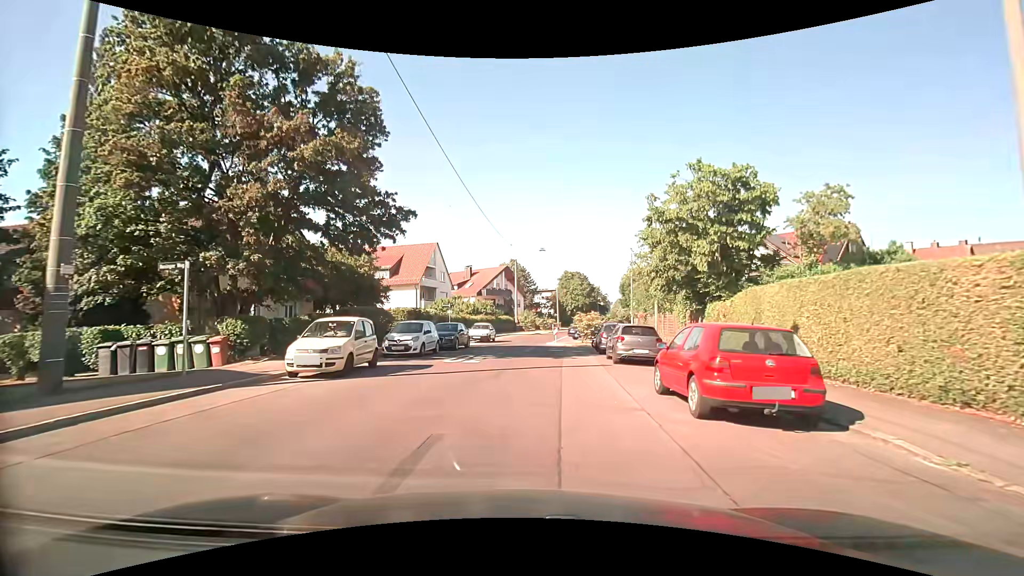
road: residential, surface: asphalt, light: Day
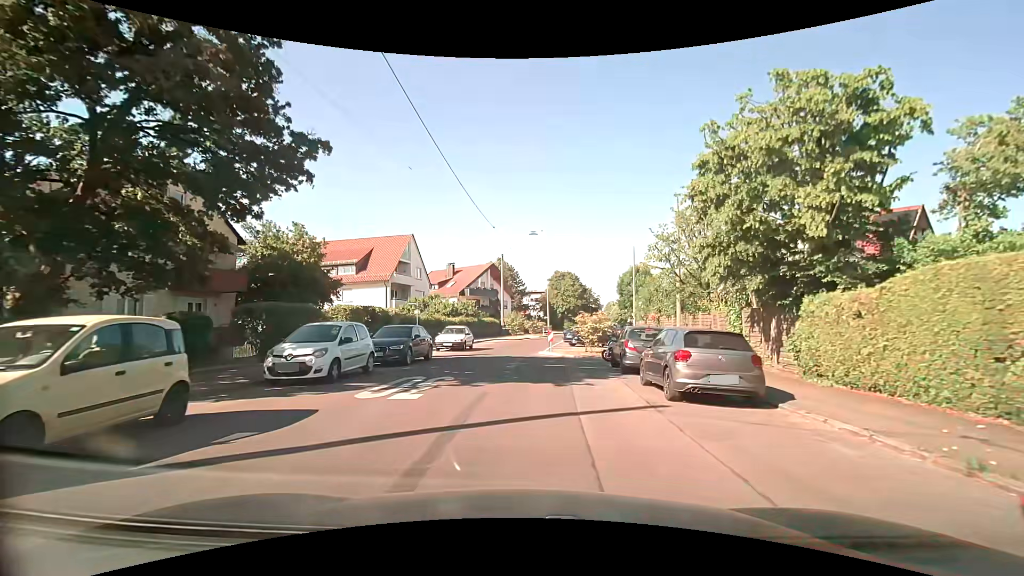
(+0.1, +8.1) m; +1°
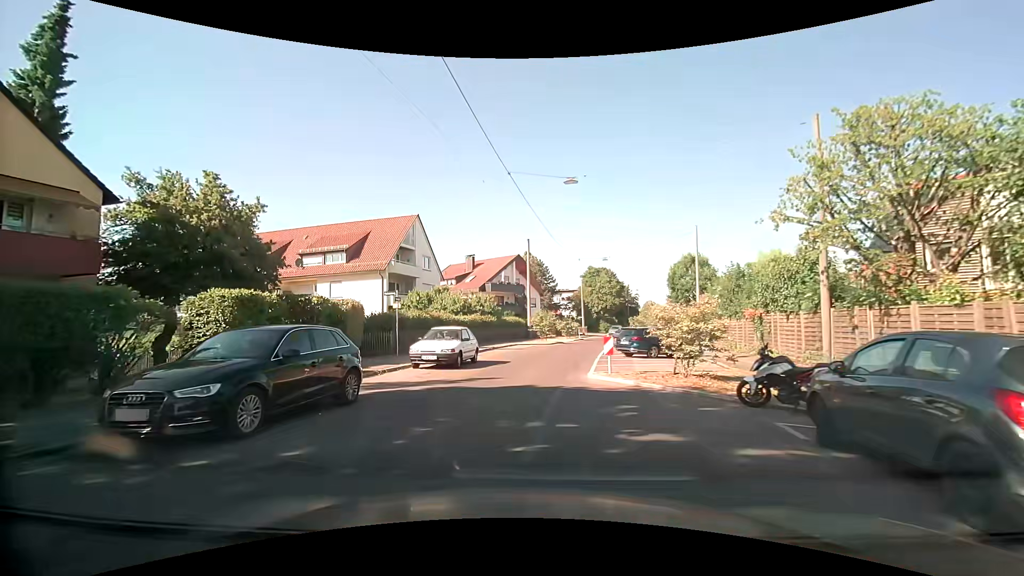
(+0.1, +11.1) m; -3°
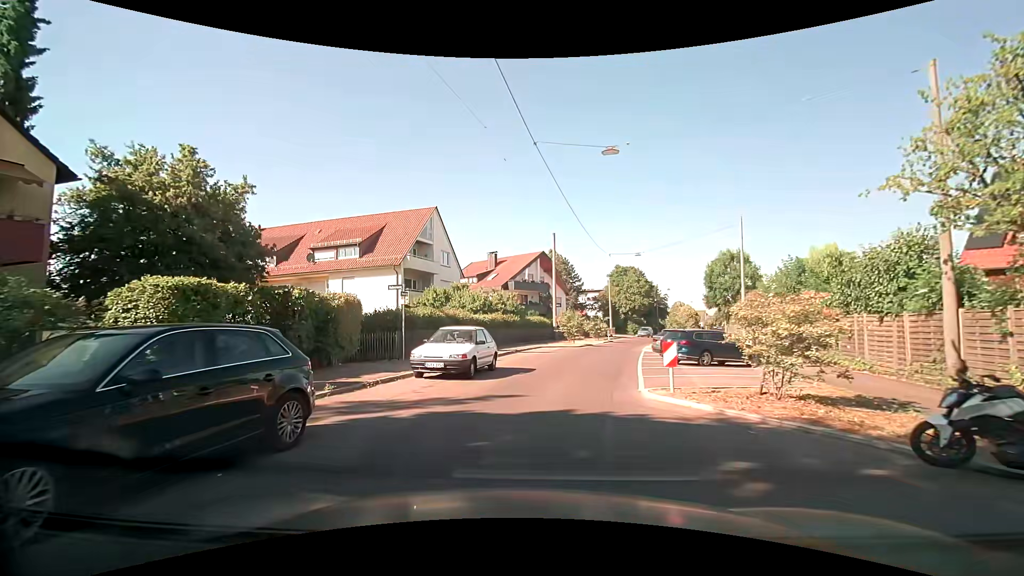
(-0.1, +3.4) m; -3°
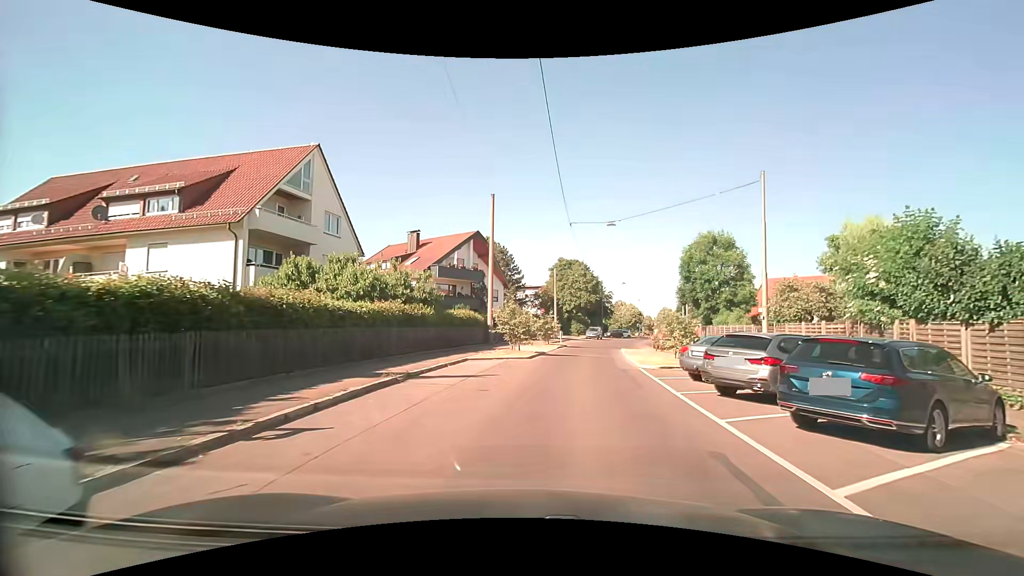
(+0.5, +13.9) m; +7°
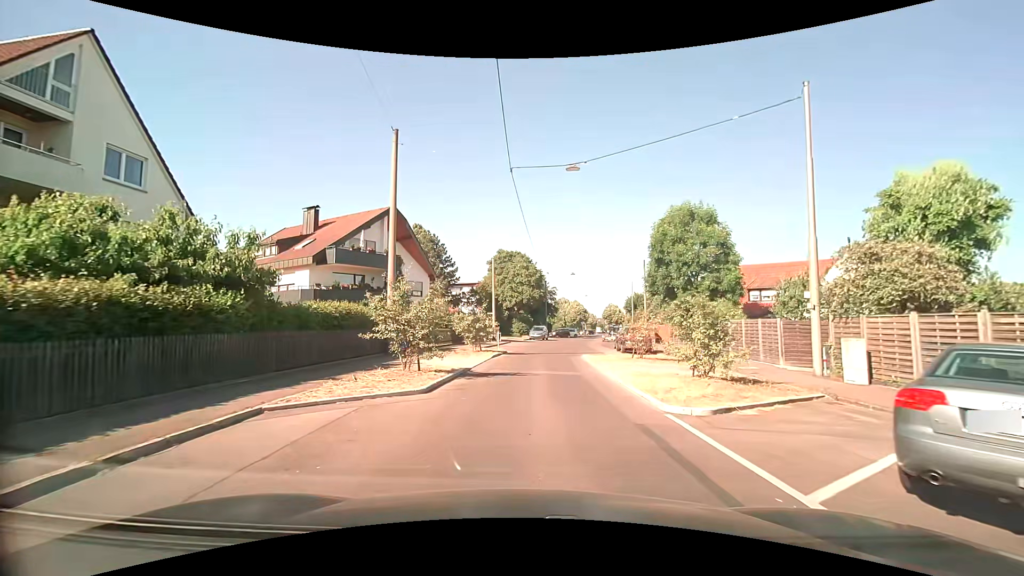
(+0.8, +10.9) m; +8°
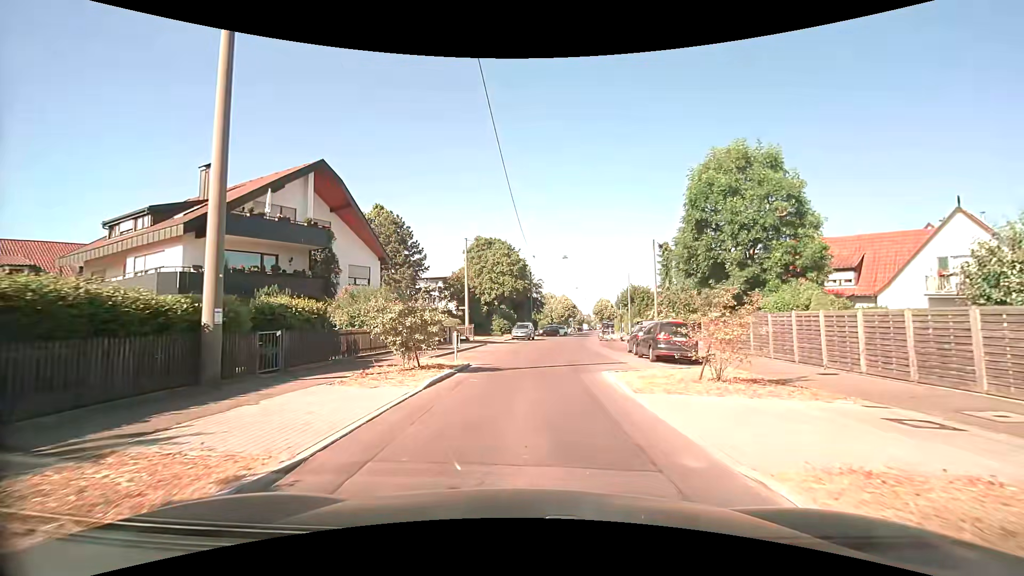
(+0.2, +11.4) m; +1°
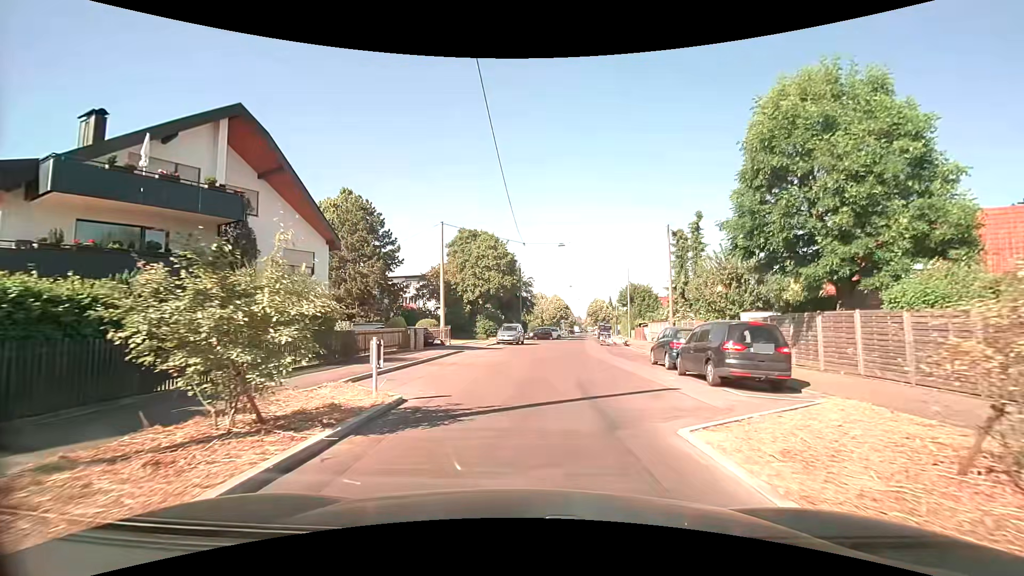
(+0.1, +7.9) m; +2°
(0, +10) (+1, +20) (+2, +30) (+3, +40) (+5, +50) (+6, +60) (+7, +70) (+9, +79) (+10, +89) (+11, +99) m
